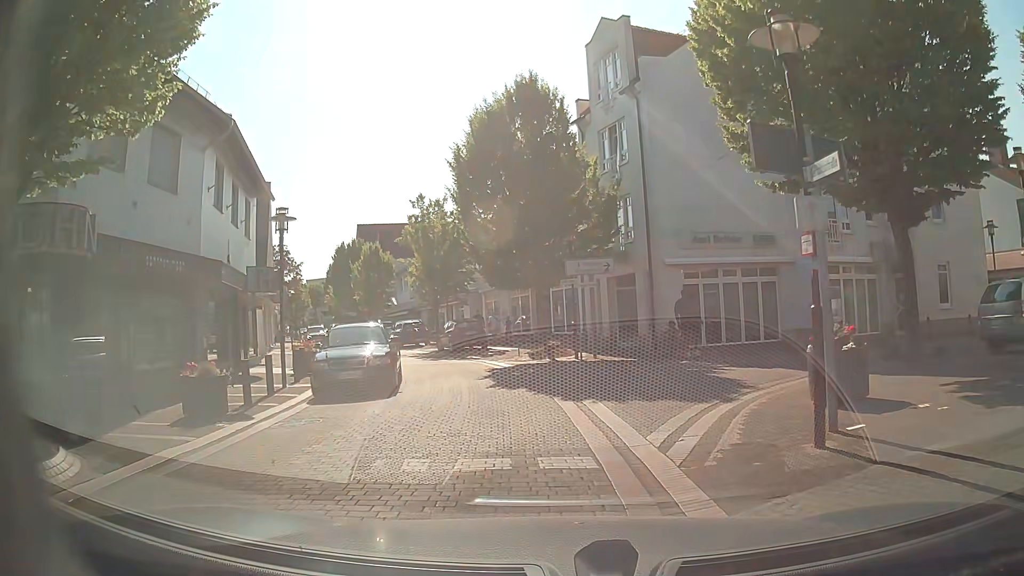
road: residential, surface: paving_stones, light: Day
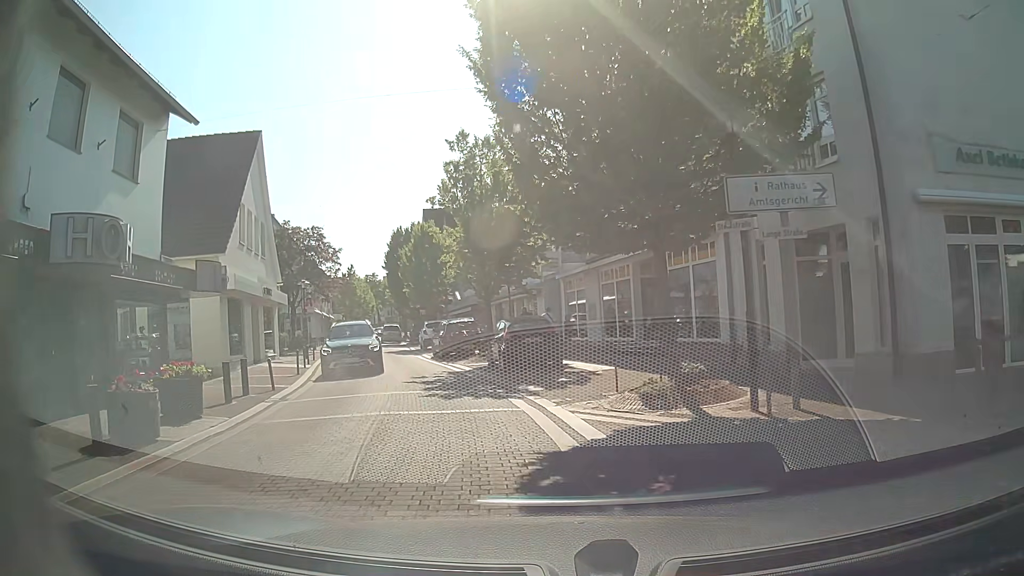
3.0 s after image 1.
(-0.6, +12.1) m; -6°
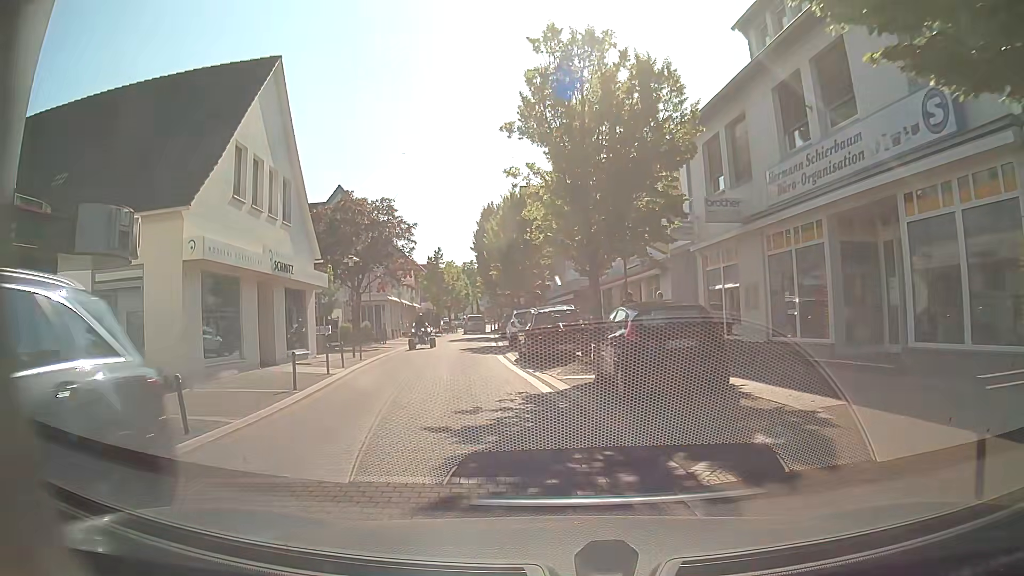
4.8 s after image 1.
(-0.9, +8.3) m; -11°
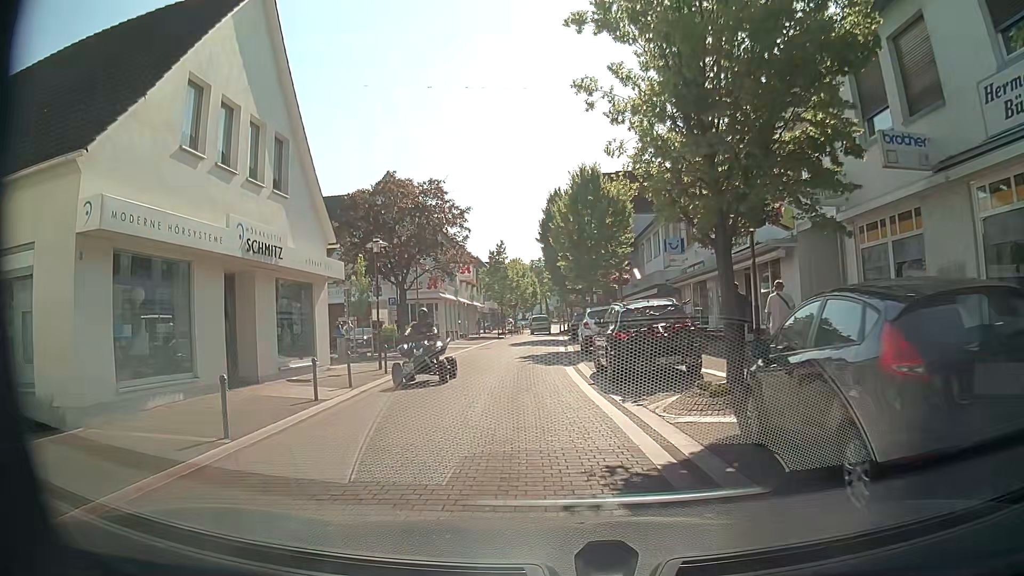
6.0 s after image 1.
(-0.3, +6.2) m; -6°
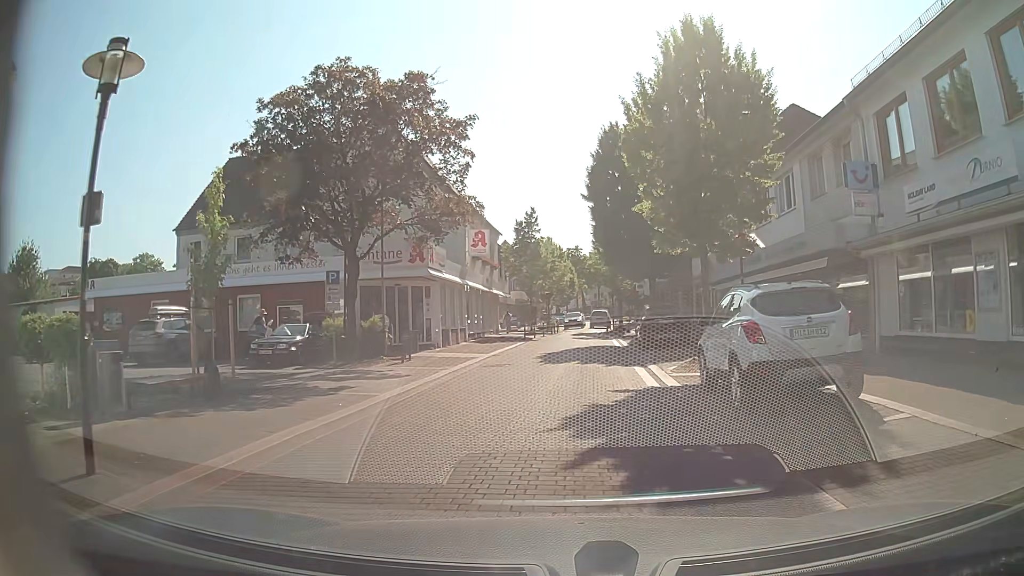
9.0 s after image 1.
(-0.6, +15.5) m; 0°
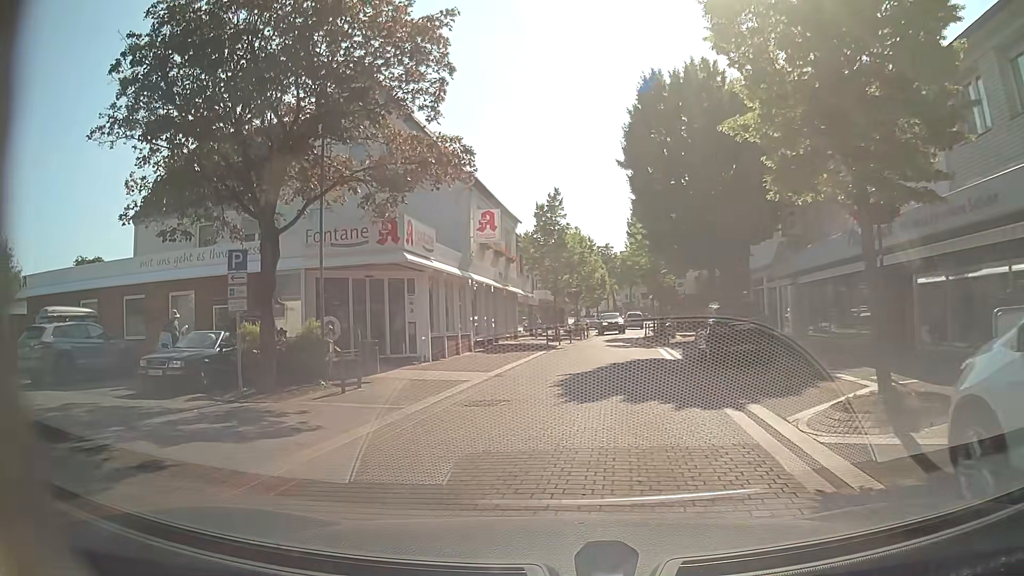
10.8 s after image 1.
(-0.1, +7.5) m; -4°
